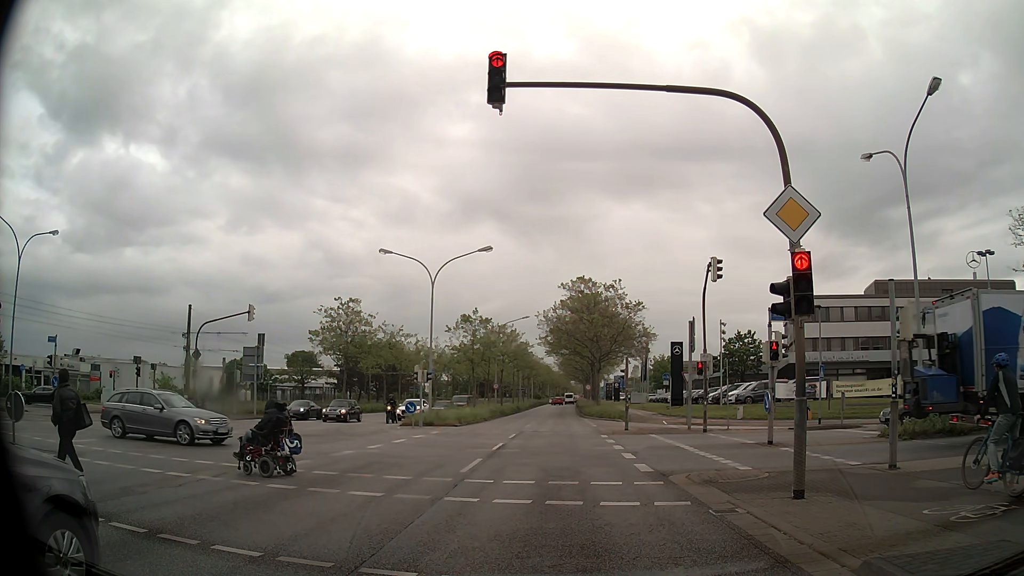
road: primary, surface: asphalt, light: Day
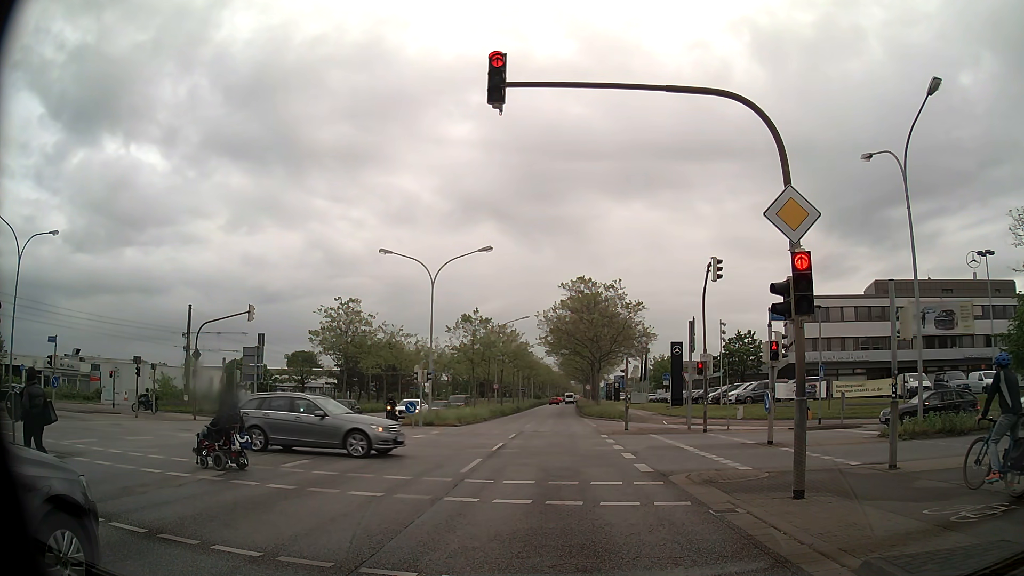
(0.0, 0.0) m; 0°
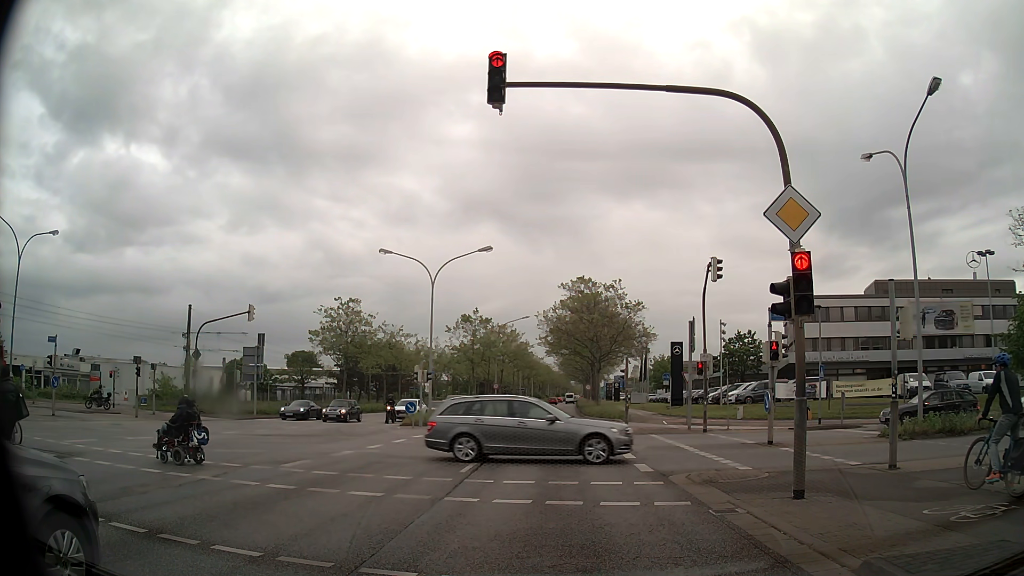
(0.0, 0.0) m; 0°
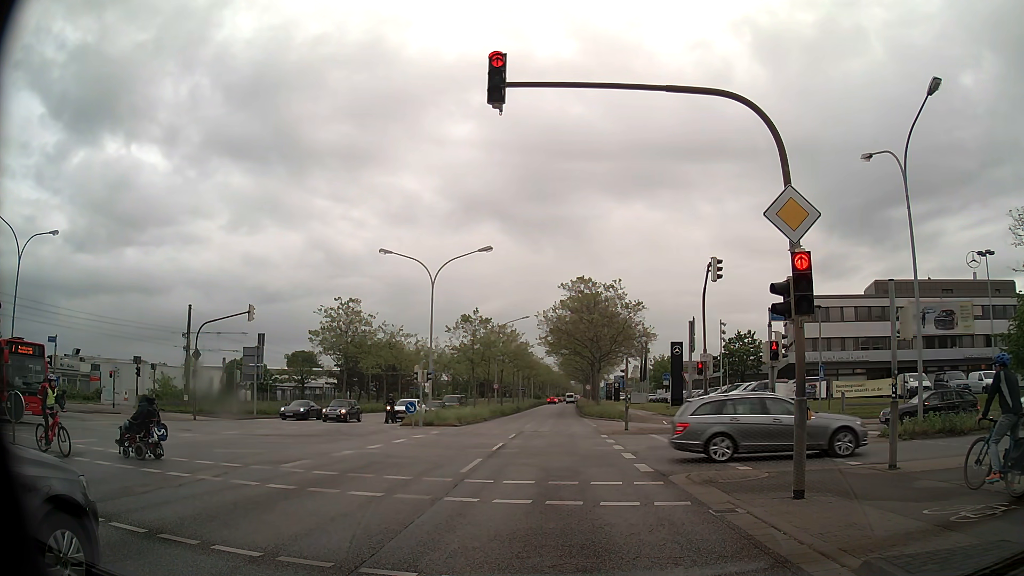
(0.0, 0.0) m; 0°
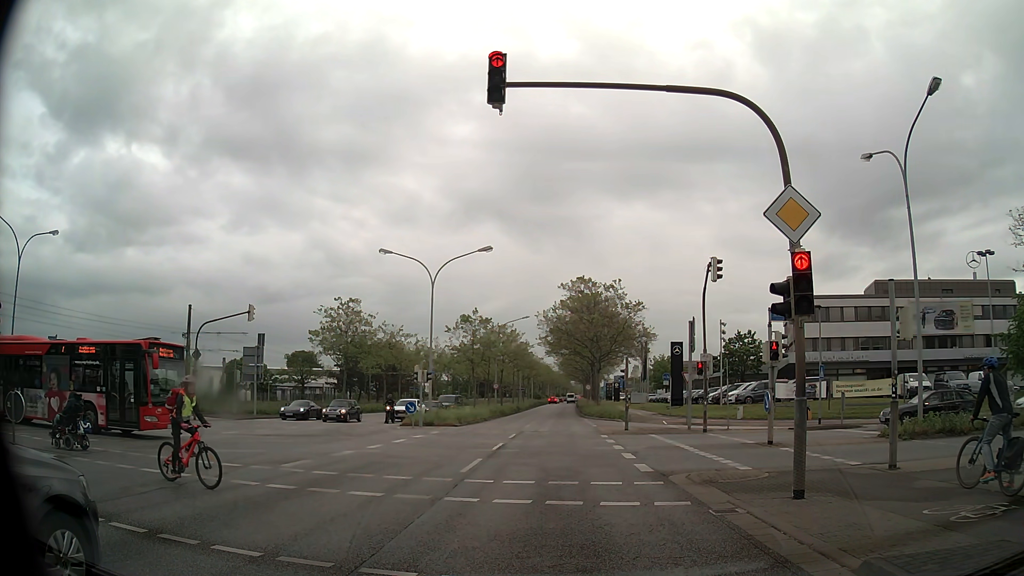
(0.0, 0.0) m; 0°
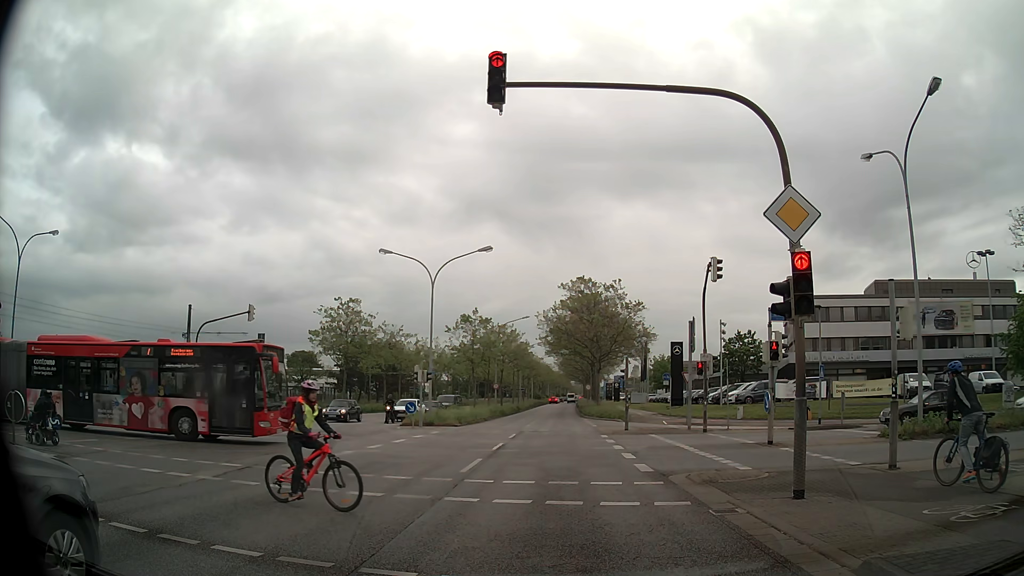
(0.0, 0.0) m; 0°
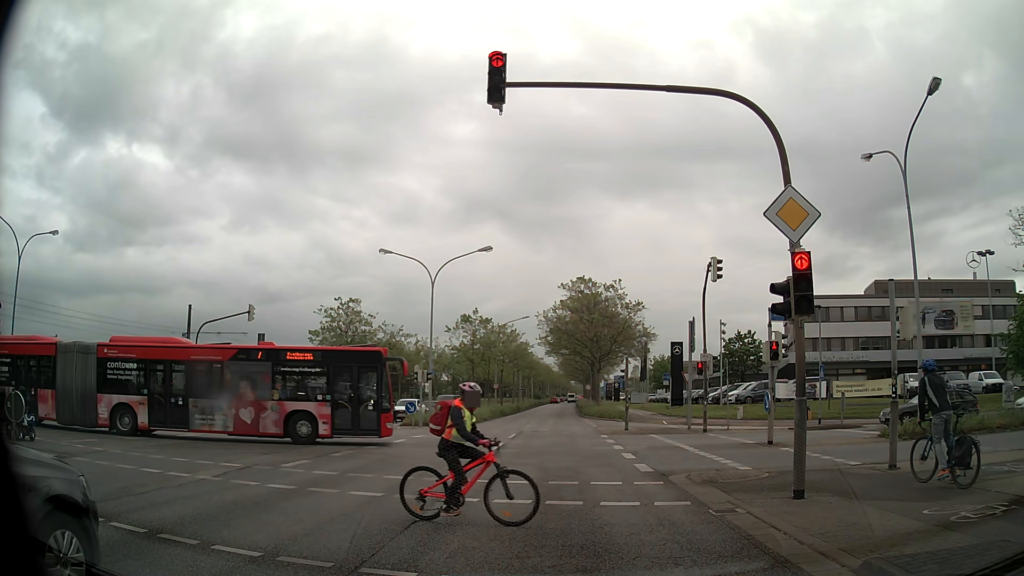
(0.0, 0.0) m; 0°
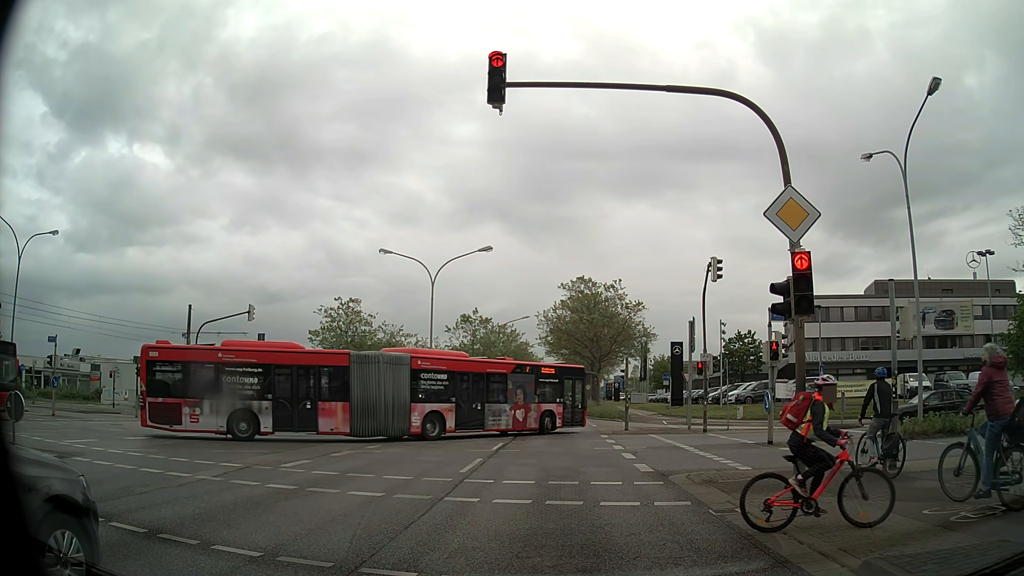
(0.0, 0.0) m; 0°
